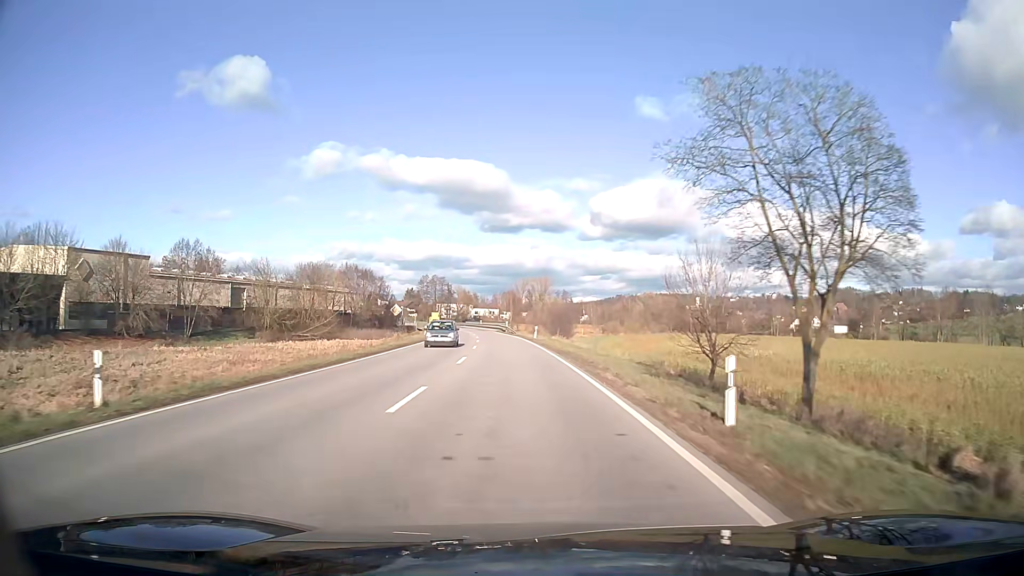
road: secondary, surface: asphalt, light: Day
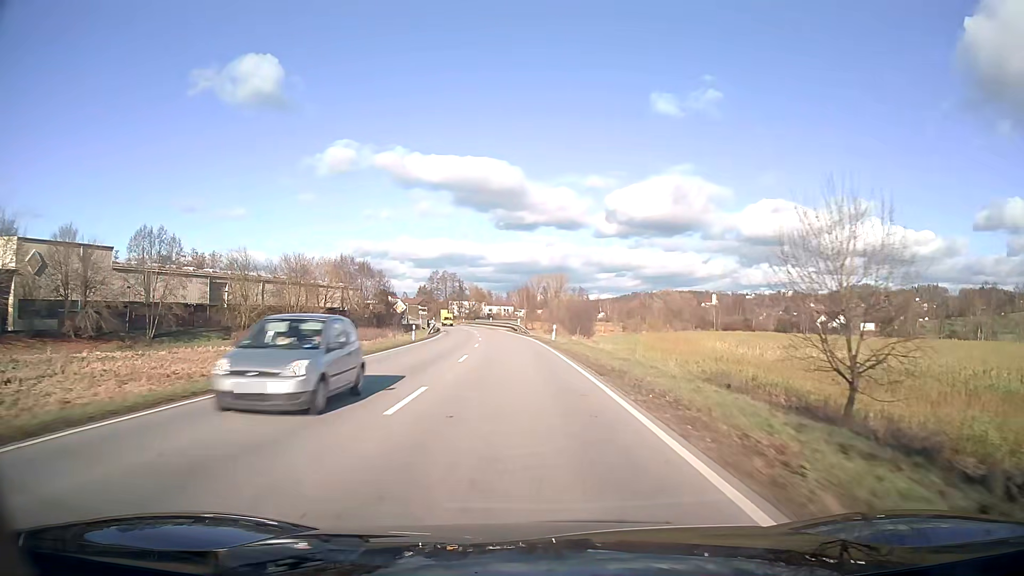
(-0.1, +12.5) m; -1°
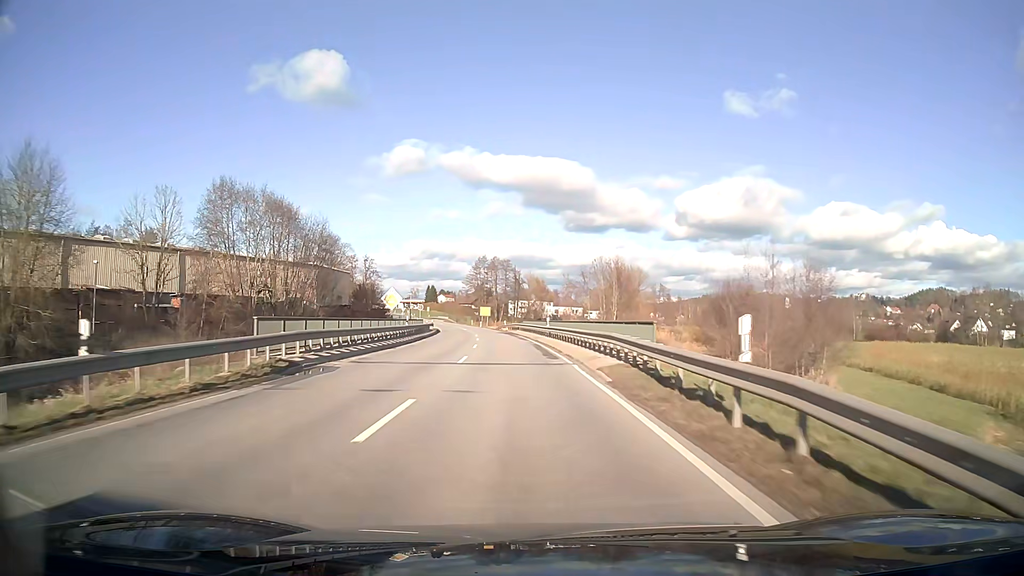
(-3.1, +62.5) m; -6°
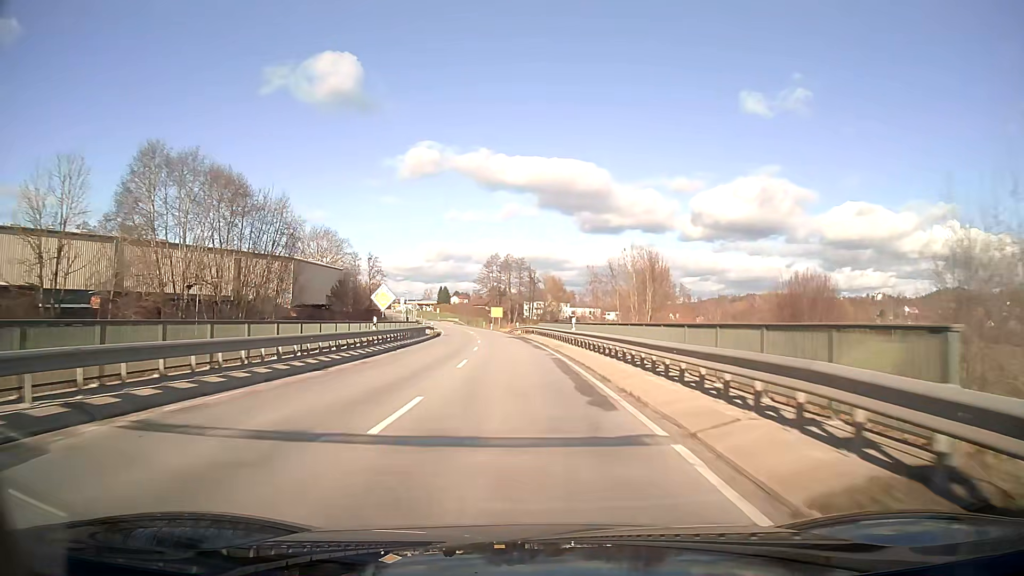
(-0.2, +12.7) m; -1°
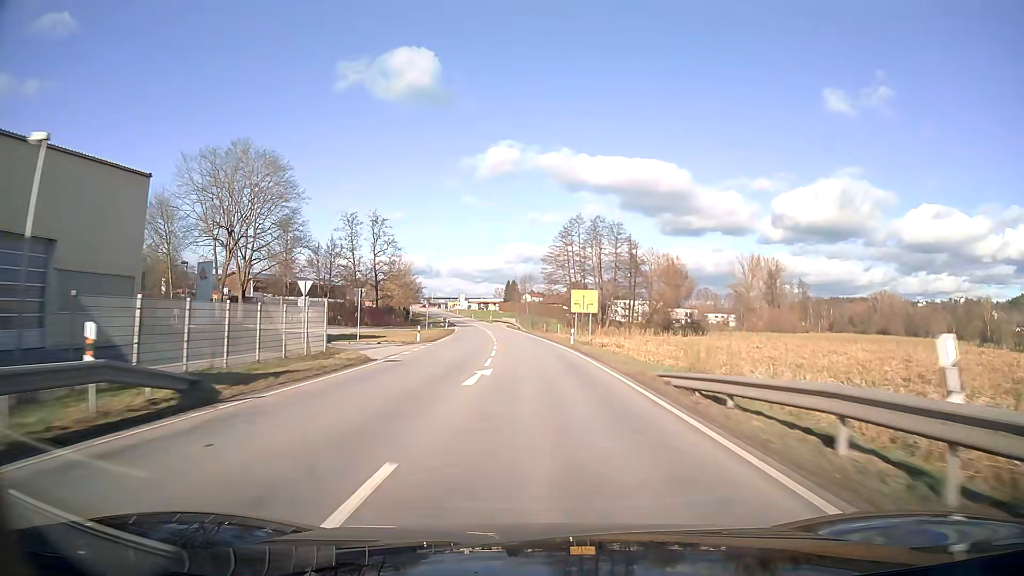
(-4.1, +67.2) m; -6°
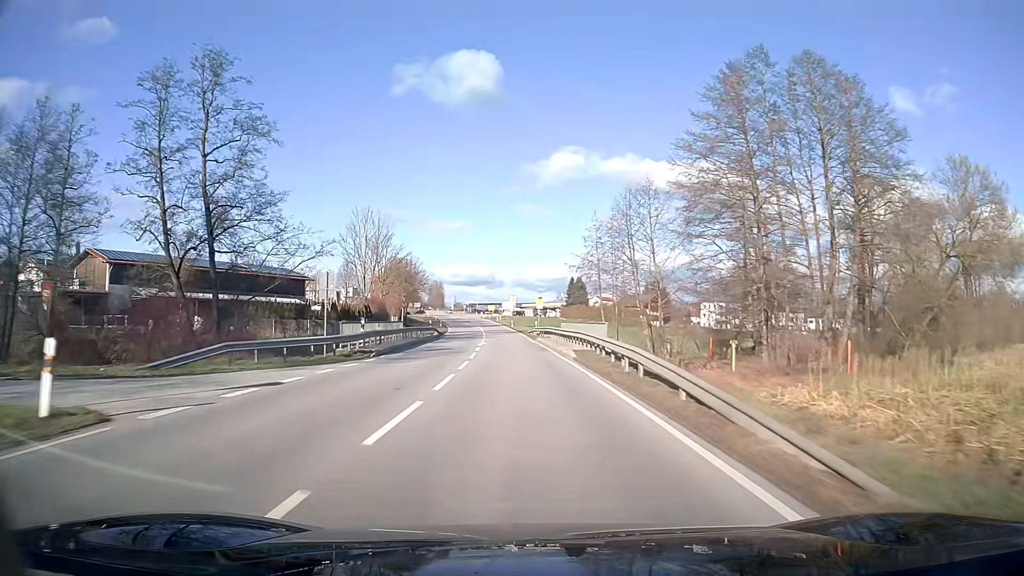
(-3.3, +73.6) m; -6°
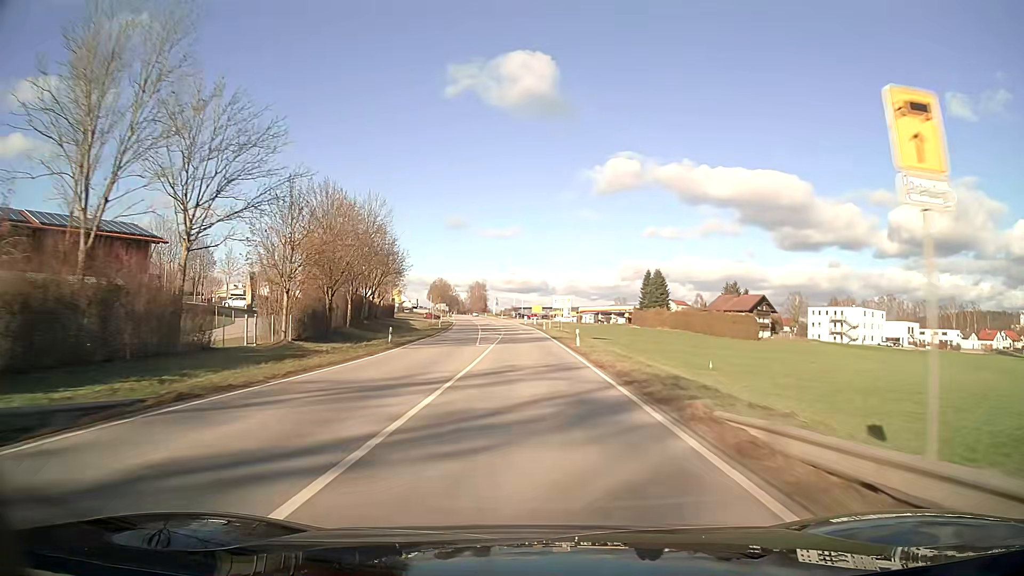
(-2.5, +61.1) m; -4°
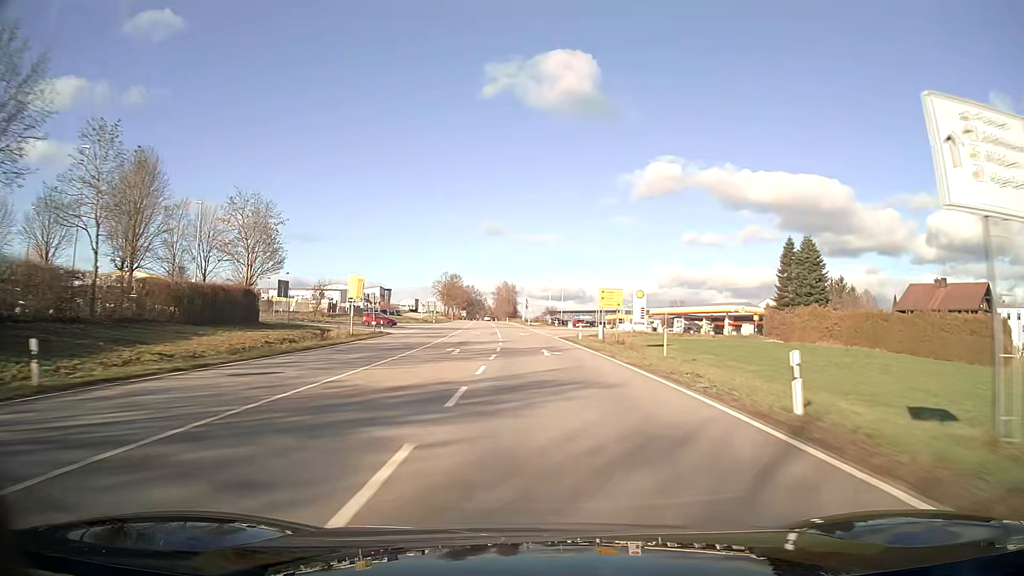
(-2.1, +77.5) m; -3°
